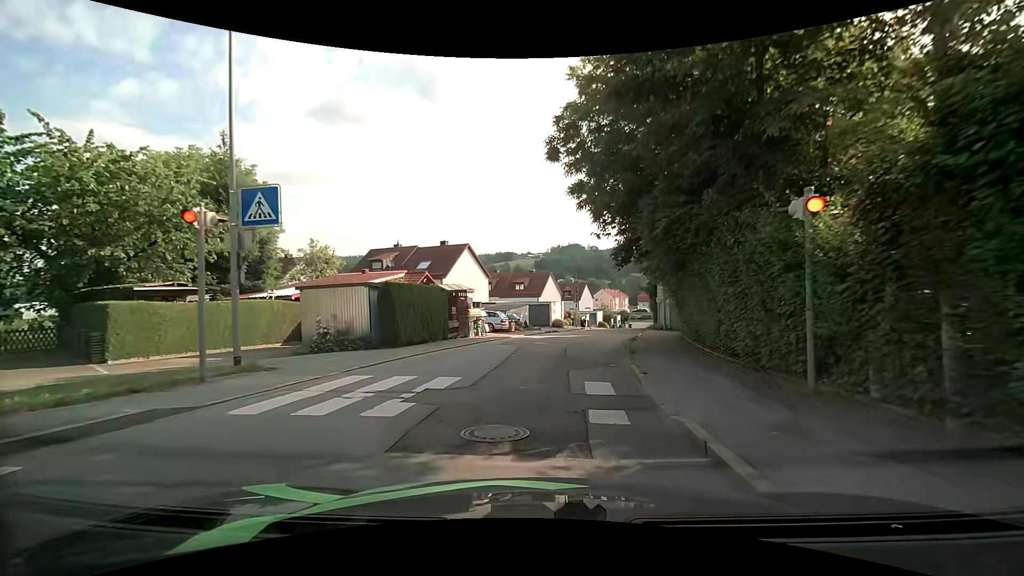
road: unclassified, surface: asphalt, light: Day
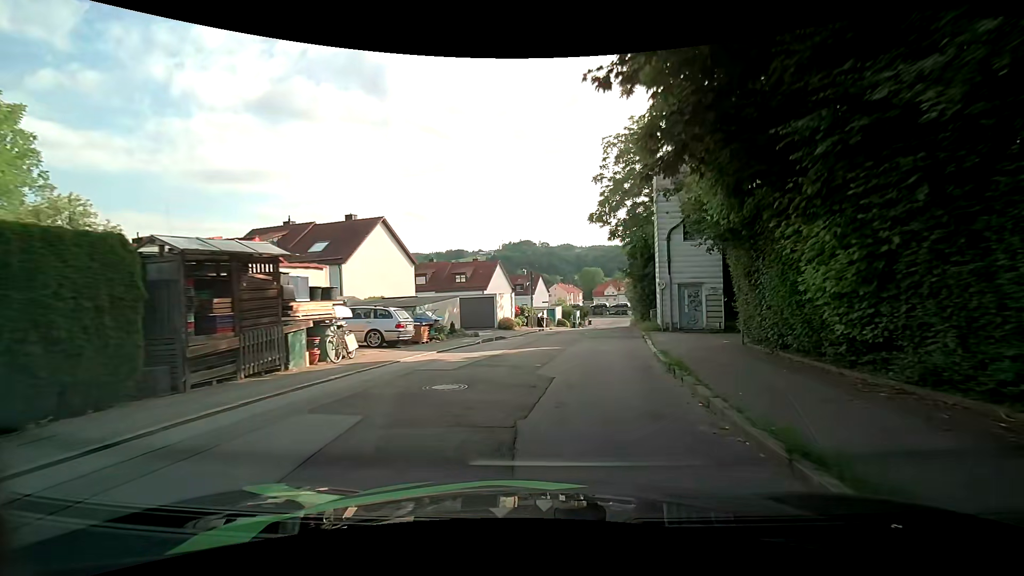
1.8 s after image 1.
(+0.6, +14.7) m; +5°
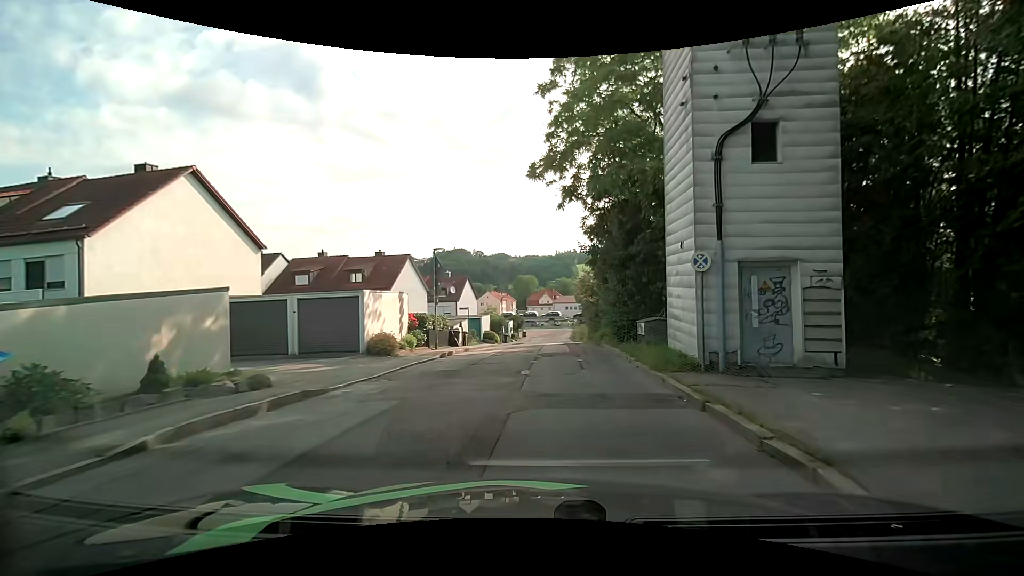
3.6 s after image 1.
(+1.1, +14.6) m; +8°
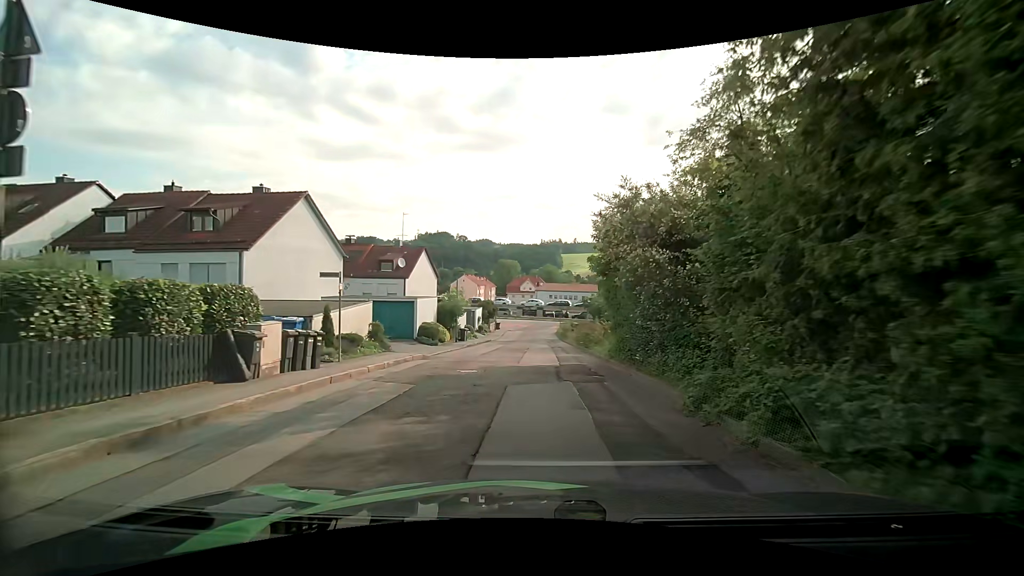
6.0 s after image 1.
(+0.3, +19.3) m; +1°
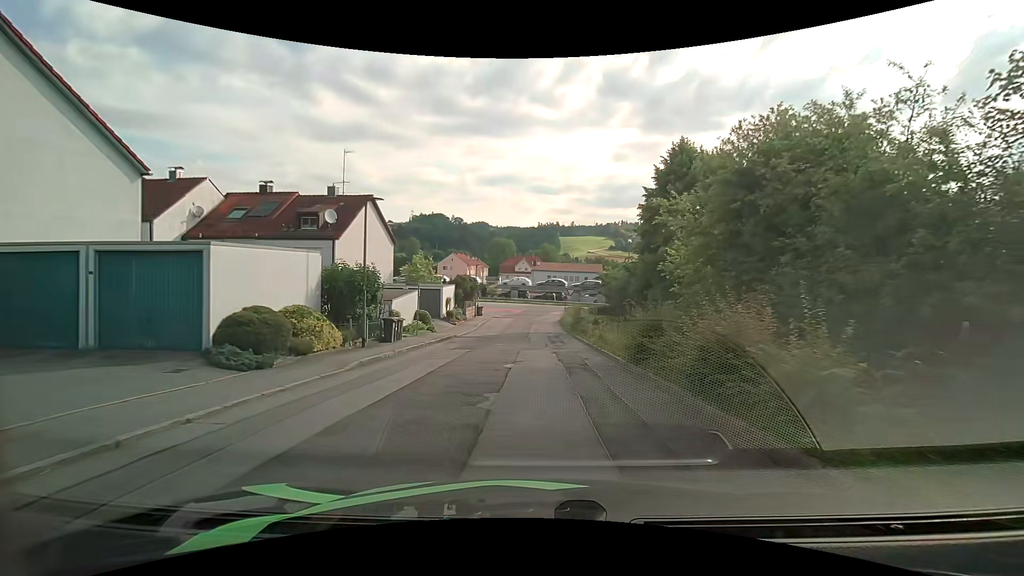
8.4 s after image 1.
(+0.2, +17.8) m; 0°
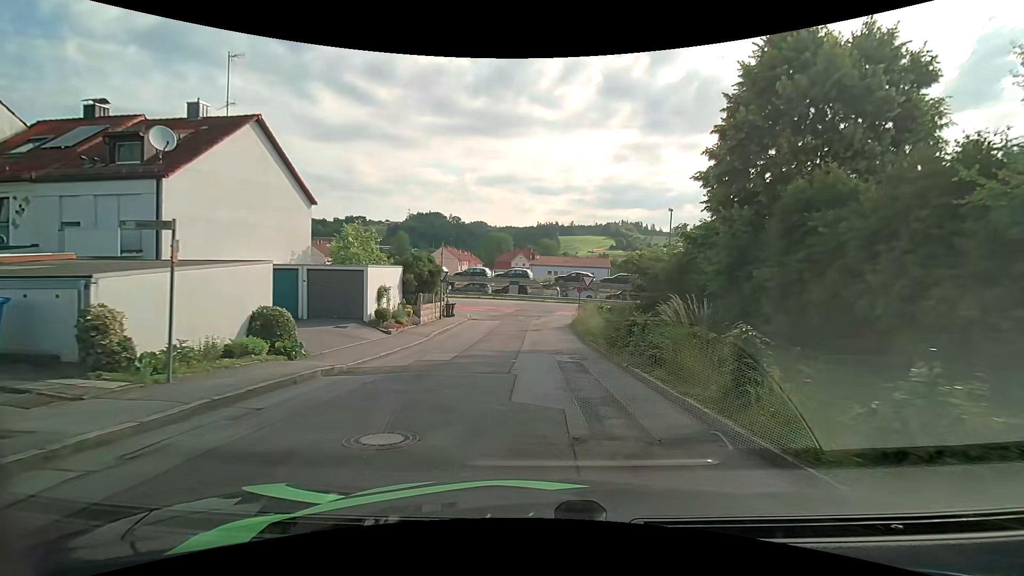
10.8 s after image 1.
(+0.2, +16.4) m; 0°
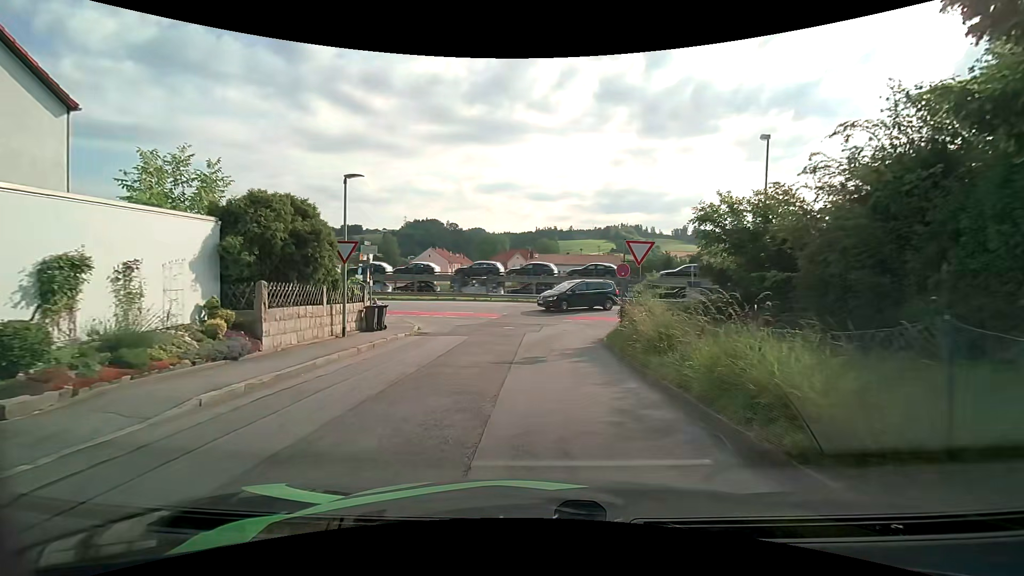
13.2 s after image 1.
(+0.3, +15.2) m; 0°
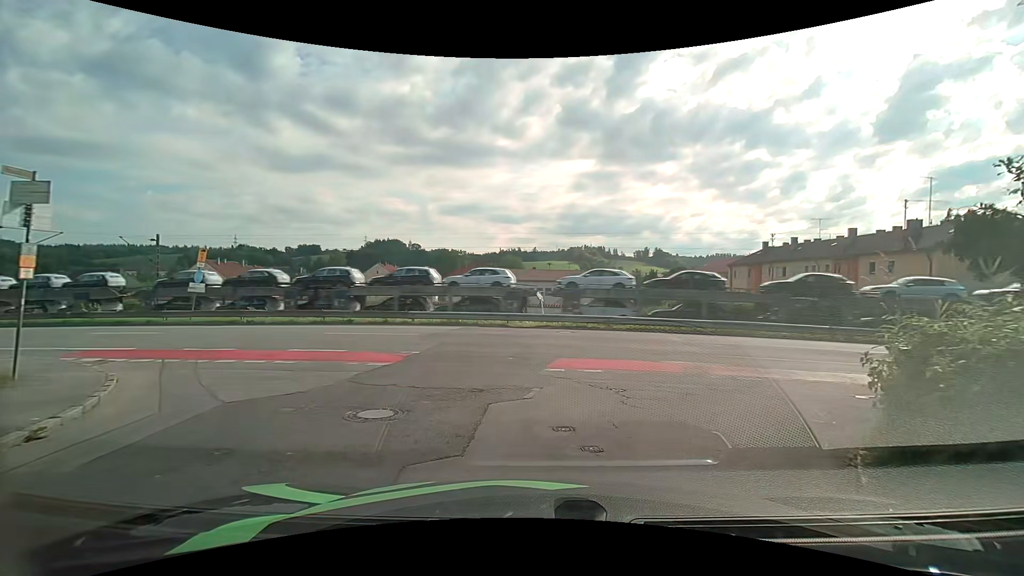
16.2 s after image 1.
(+0.3, +14.2) m; +5°
